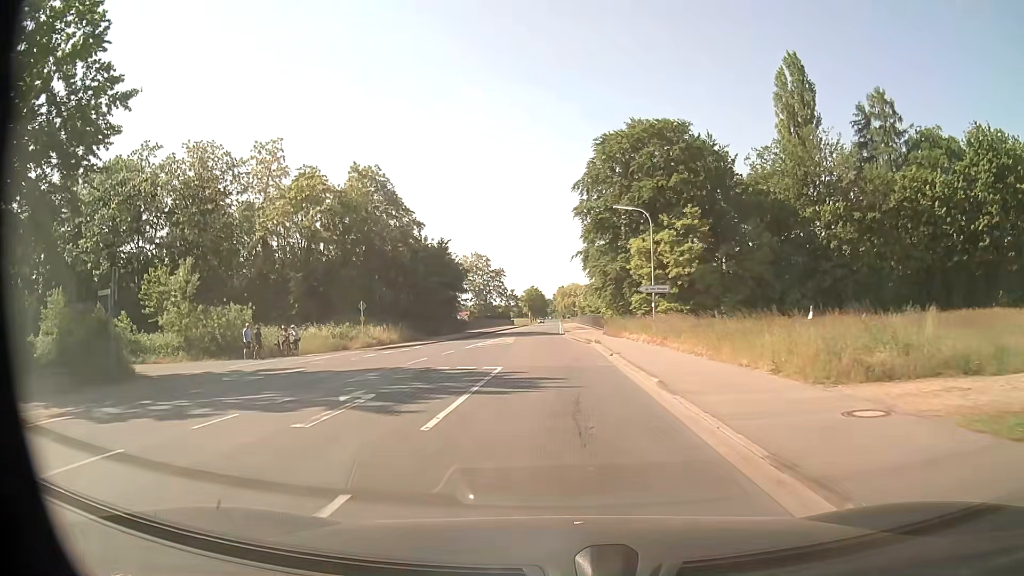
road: secondary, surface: asphalt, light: Day
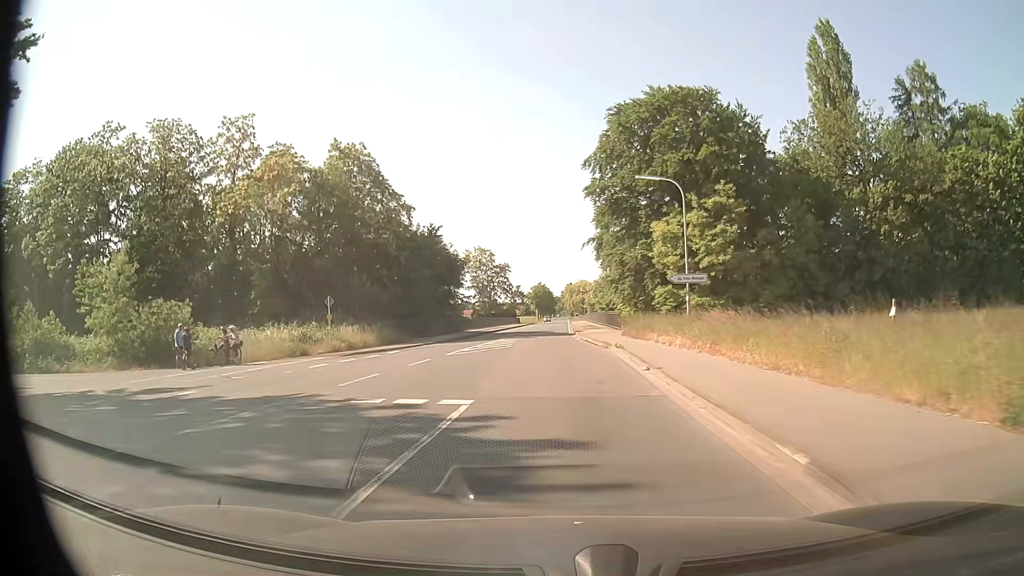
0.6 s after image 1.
(-0.1, +7.9) m; -1°
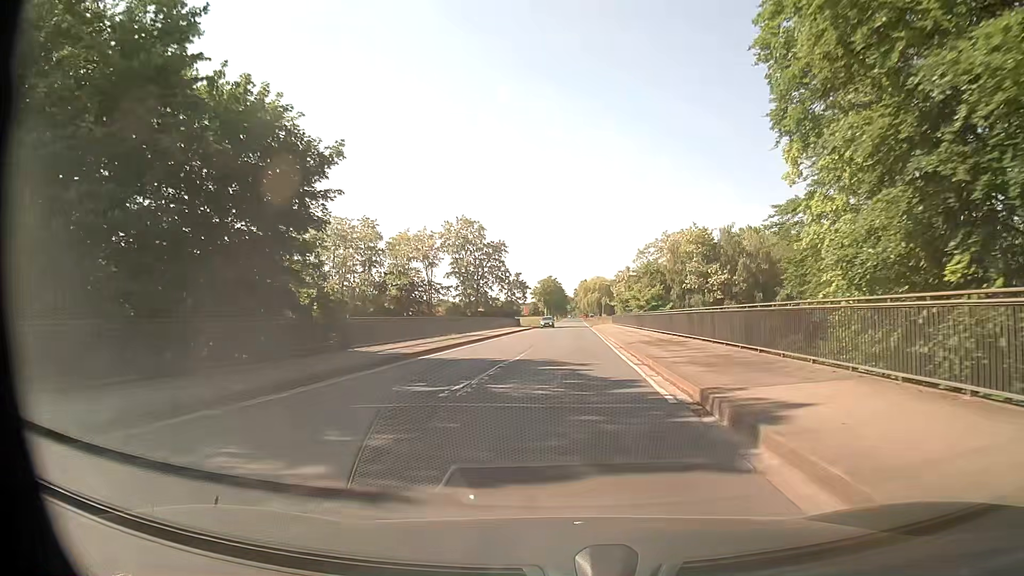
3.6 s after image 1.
(-0.7, +39.9) m; -1°
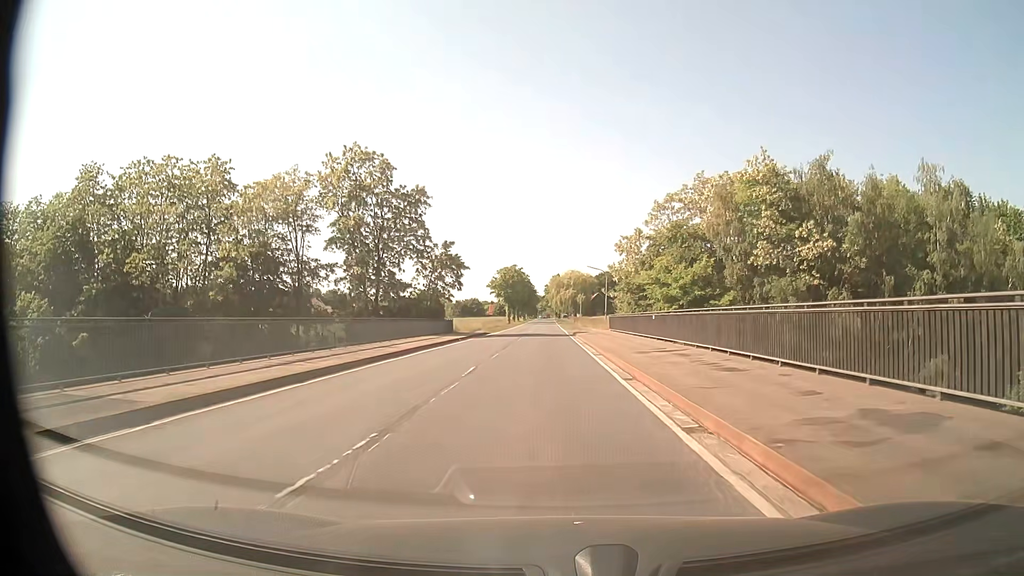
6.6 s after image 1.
(+1.1, +40.2) m; +3°
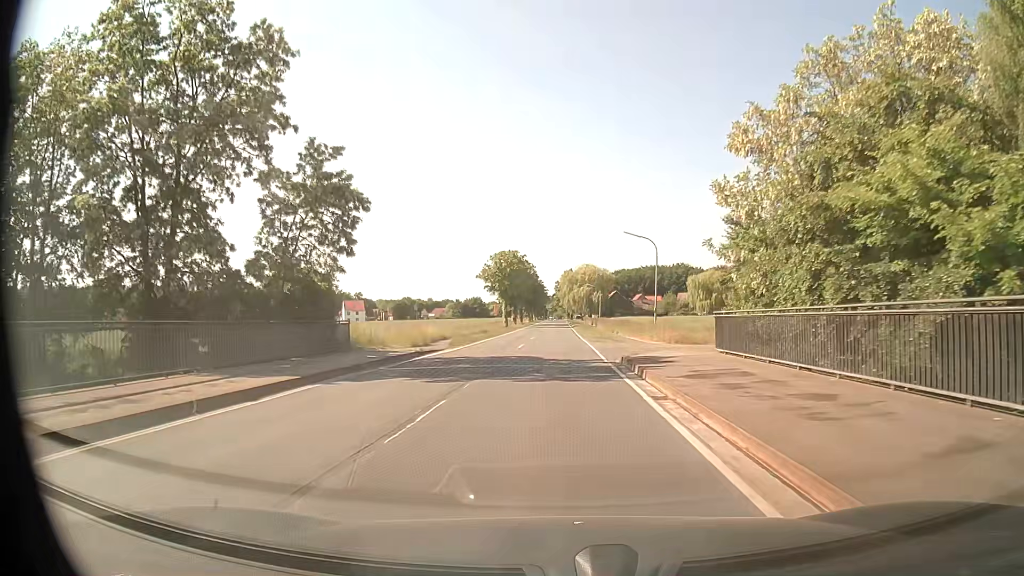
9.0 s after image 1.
(-0.4, +32.6) m; -1°
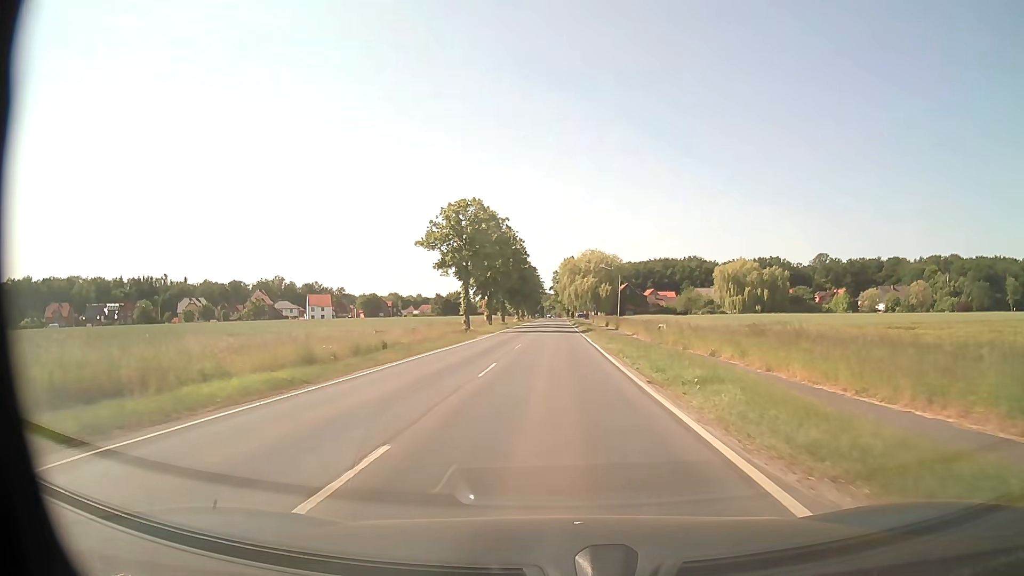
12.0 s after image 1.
(-0.1, +41.1) m; +1°
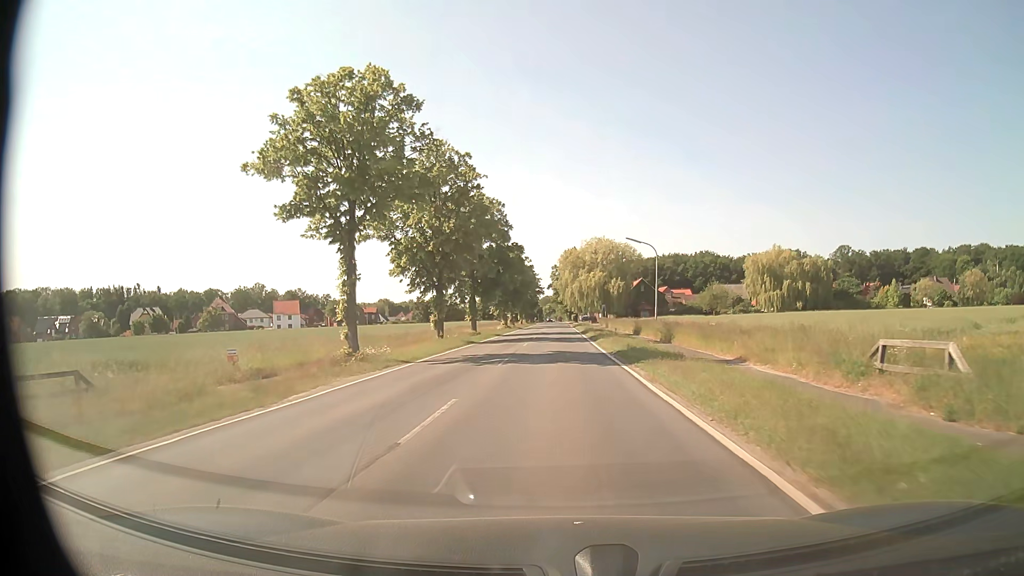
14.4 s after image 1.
(-0.2, +32.0) m; -1°
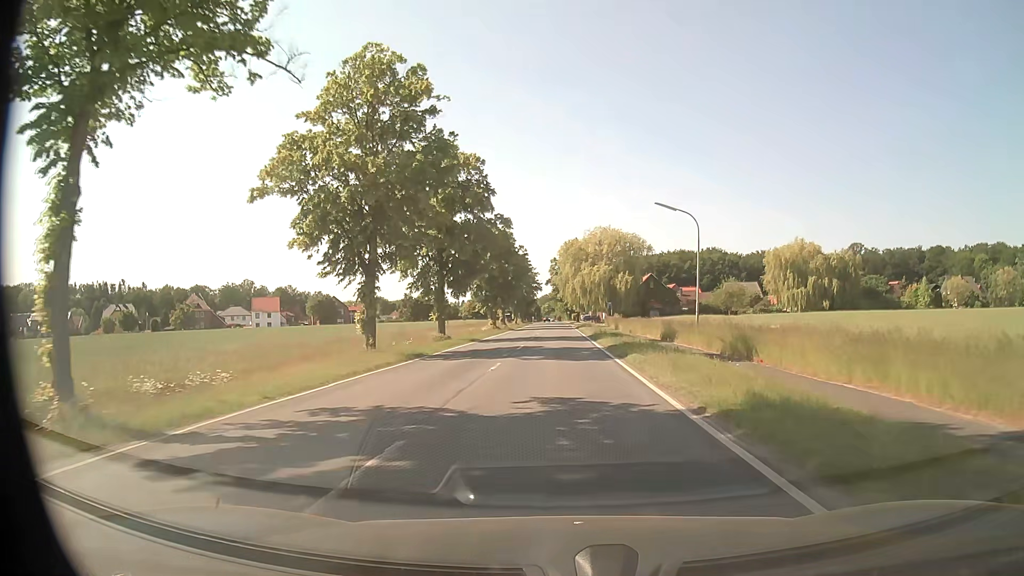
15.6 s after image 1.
(0.0, +15.9) m; 0°
(0, +10) (0, +20) (0, +30) (0, +40) (0, +50) (0, +60) (0, +70) (0, +80) (0, +90) (0, +100) m
